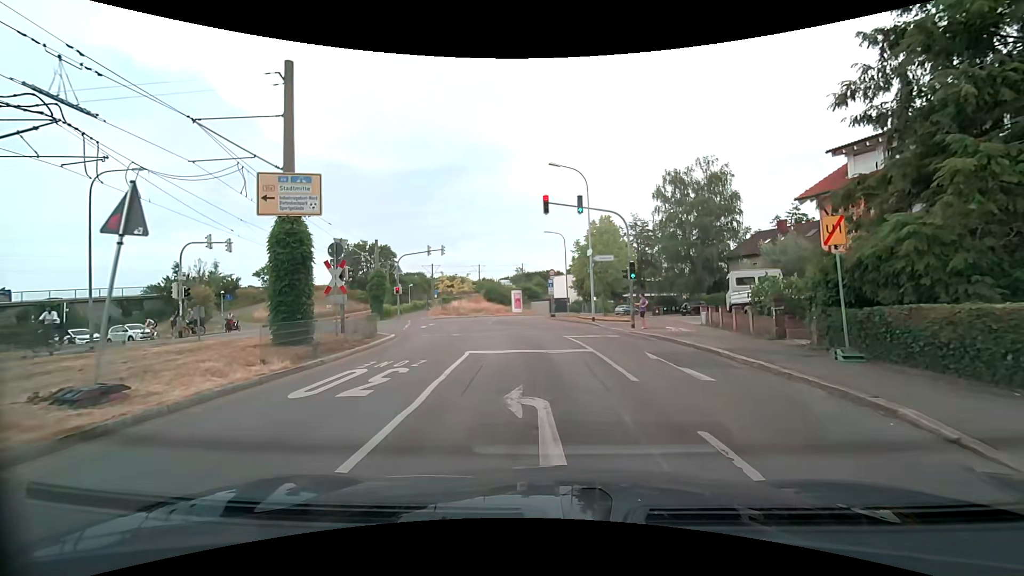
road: residential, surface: asphalt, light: Day
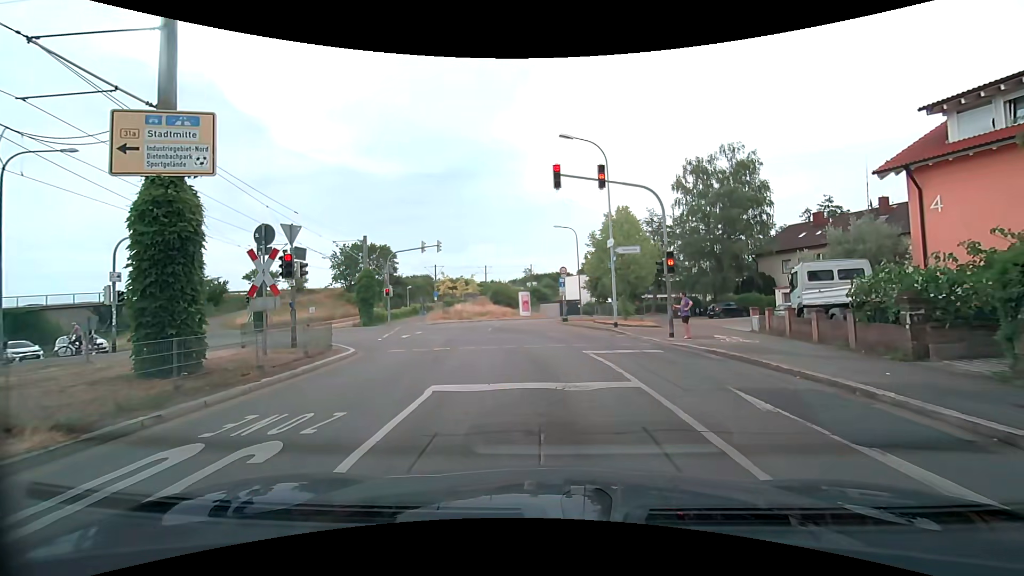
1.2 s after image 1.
(-0.1, +5.0) m; -1°
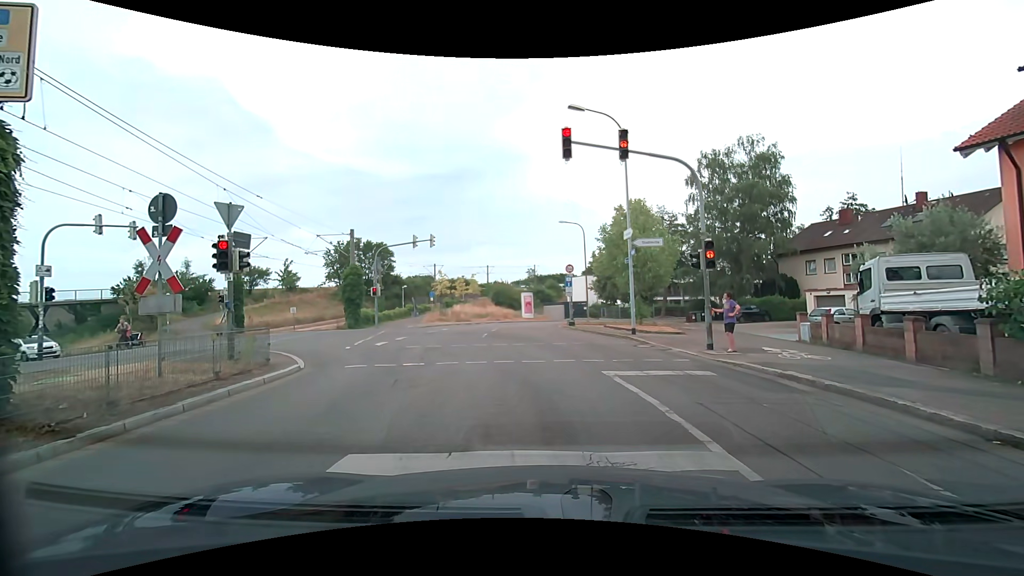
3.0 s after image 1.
(0.0, +3.4) m; 0°
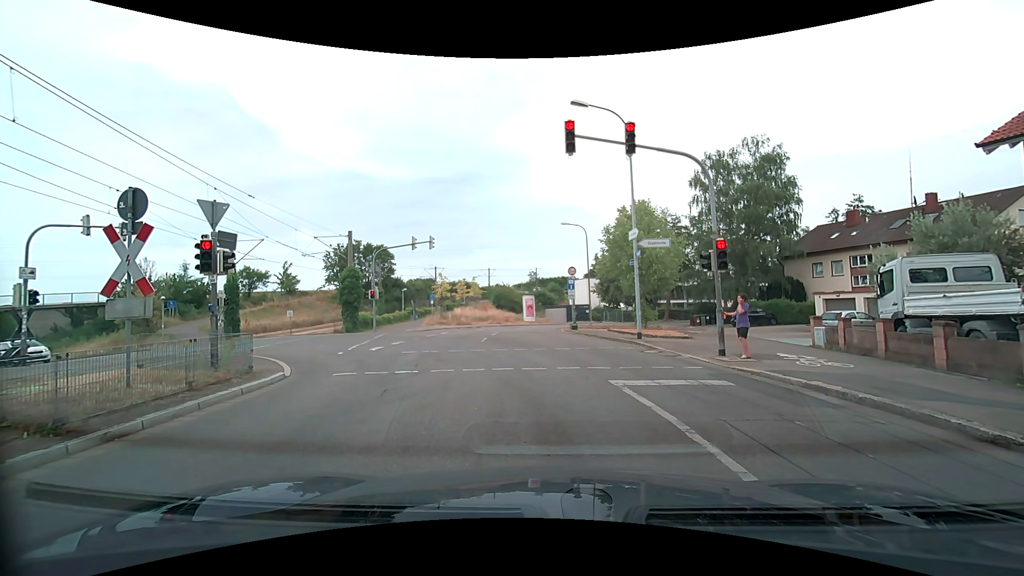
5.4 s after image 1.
(0.0, +0.8) m; 0°
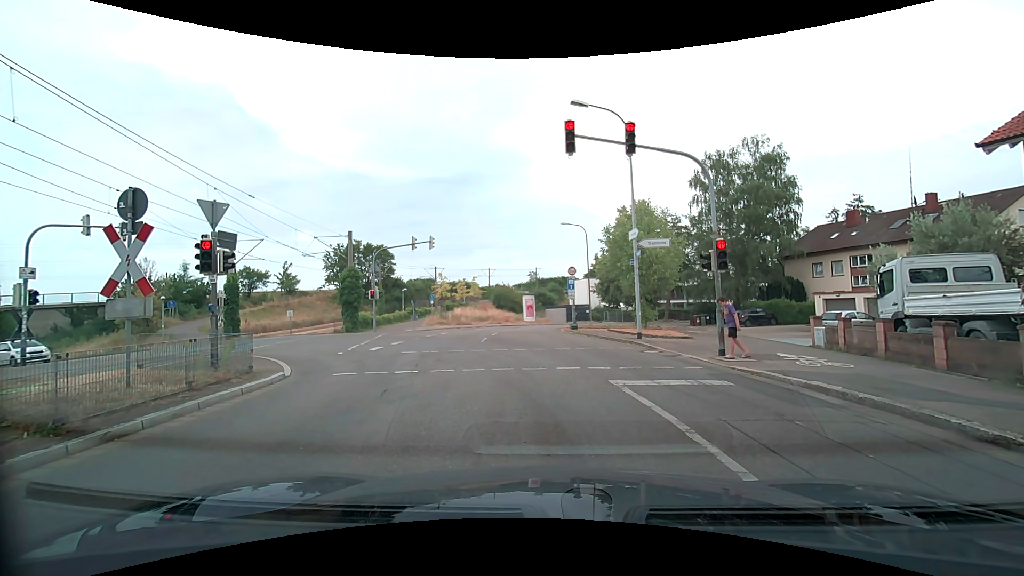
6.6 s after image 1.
(0.0, 0.0) m; 0°
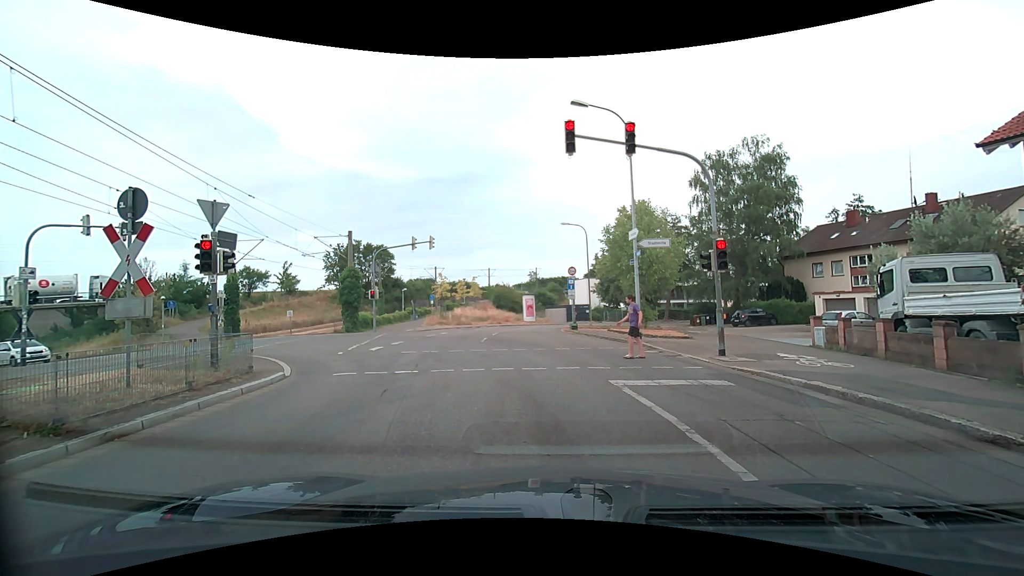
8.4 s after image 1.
(0.0, 0.0) m; 0°
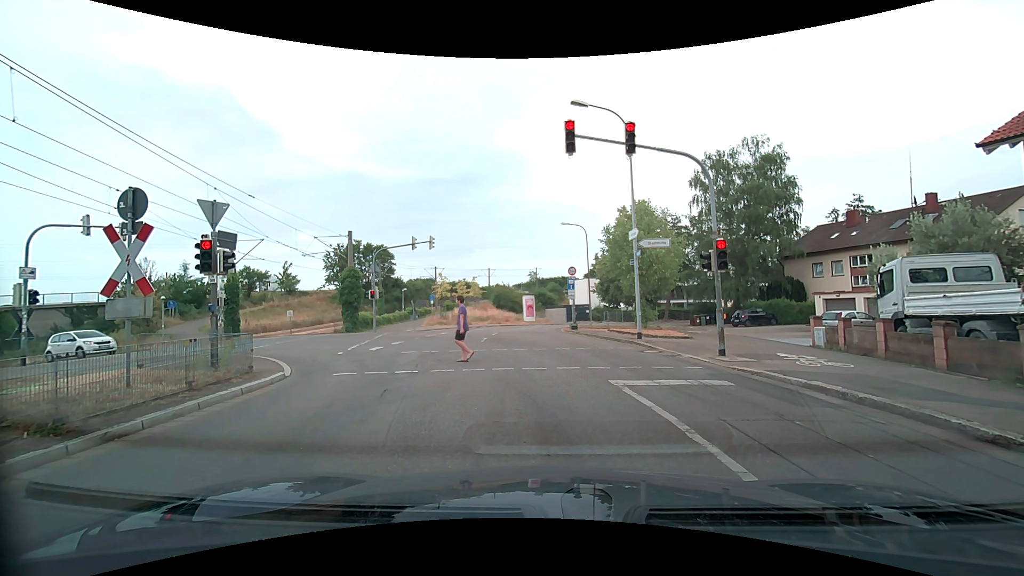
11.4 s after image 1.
(0.0, 0.0) m; 0°
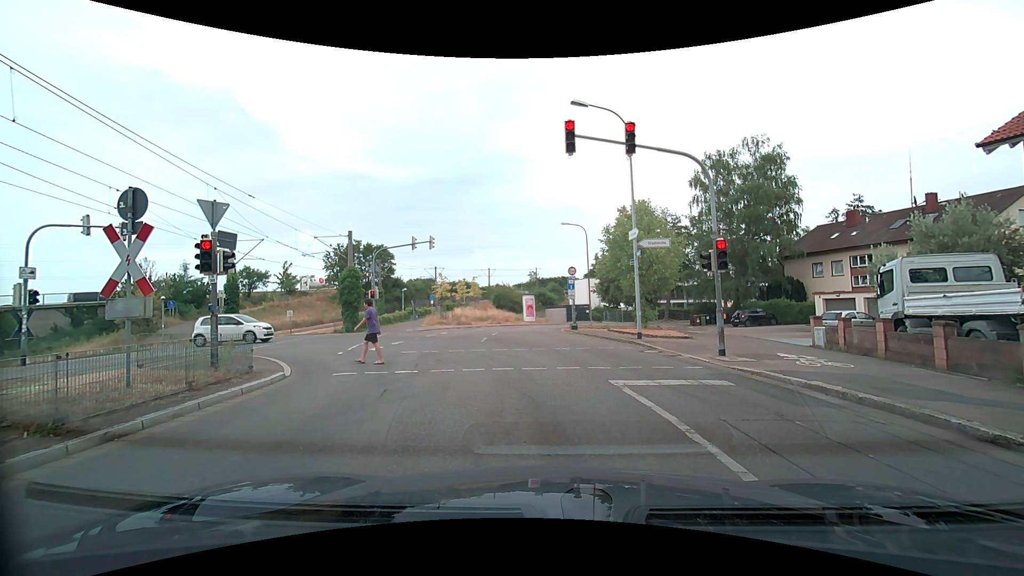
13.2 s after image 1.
(0.0, 0.0) m; 0°
